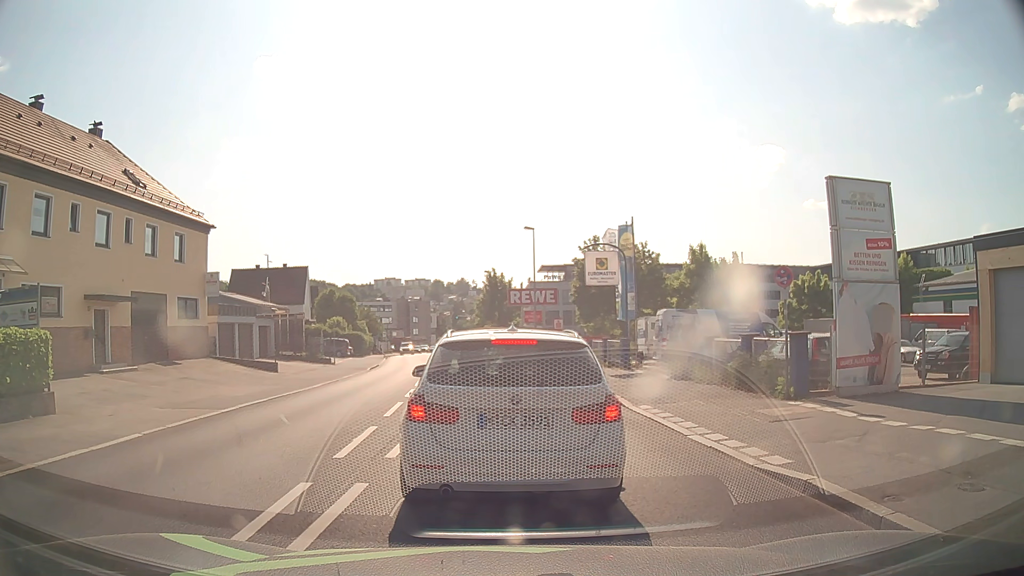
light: Day
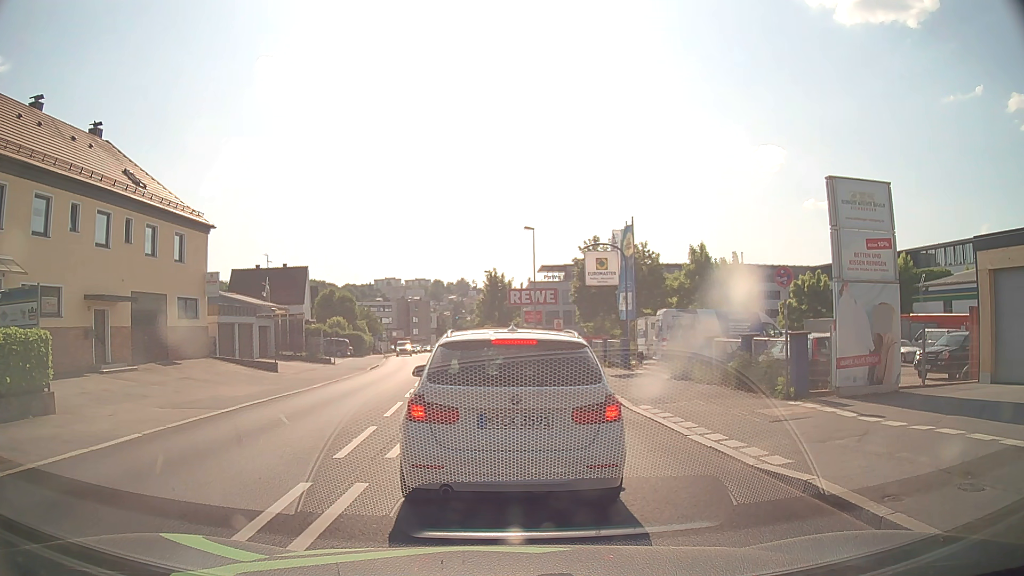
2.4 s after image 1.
(0.0, 0.0) m; 0°
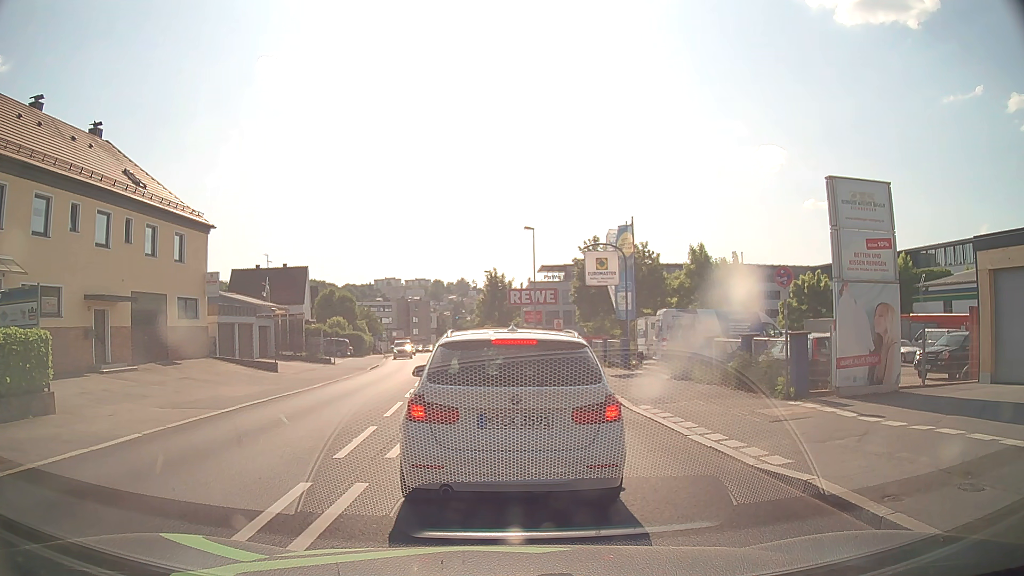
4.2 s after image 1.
(0.0, 0.0) m; 0°
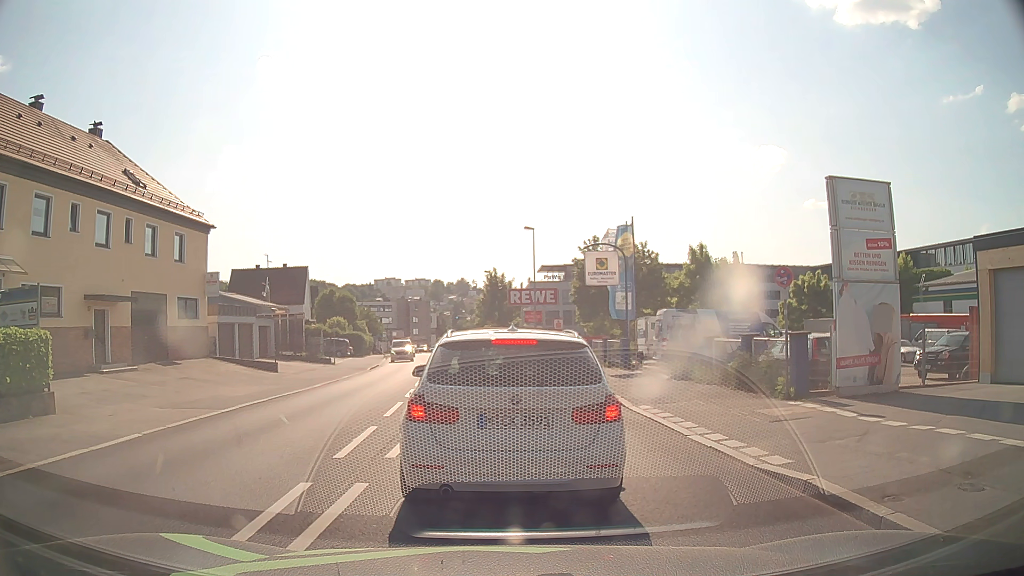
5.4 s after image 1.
(0.0, 0.0) m; 0°
(0, +10) (0, +20) (0, +30) (-1, +40) (-1, +50) (-2, +60) (-4, +70) (-5, +80) (-6, +90) (-7, +100) m
